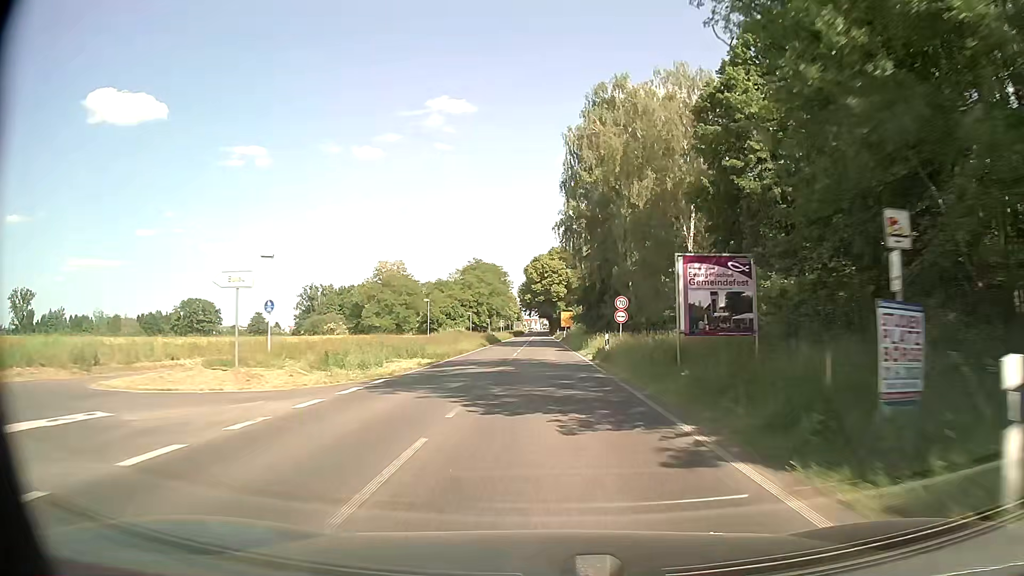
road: primary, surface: asphalt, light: Day
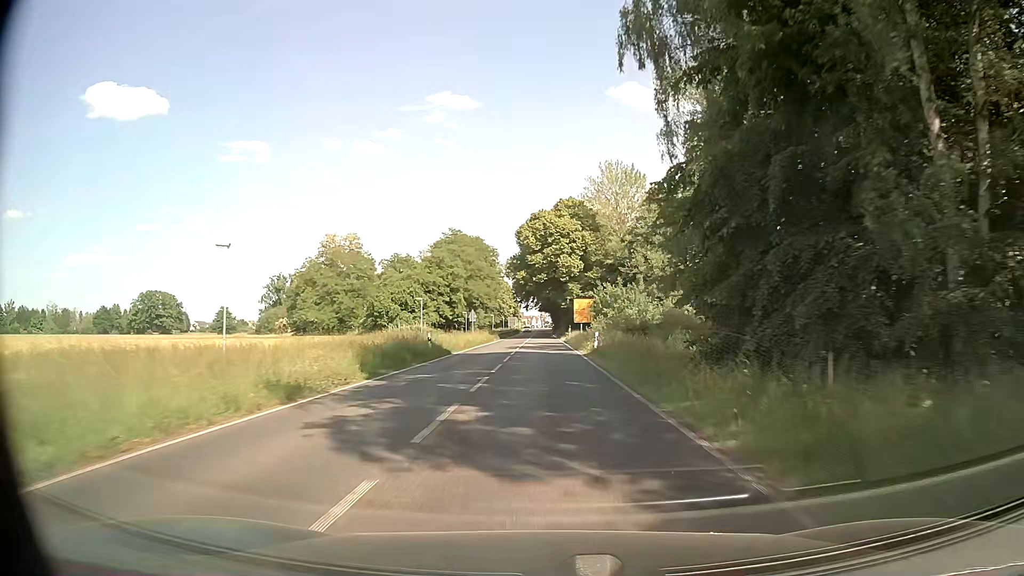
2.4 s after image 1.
(-0.2, +45.1) m; 0°
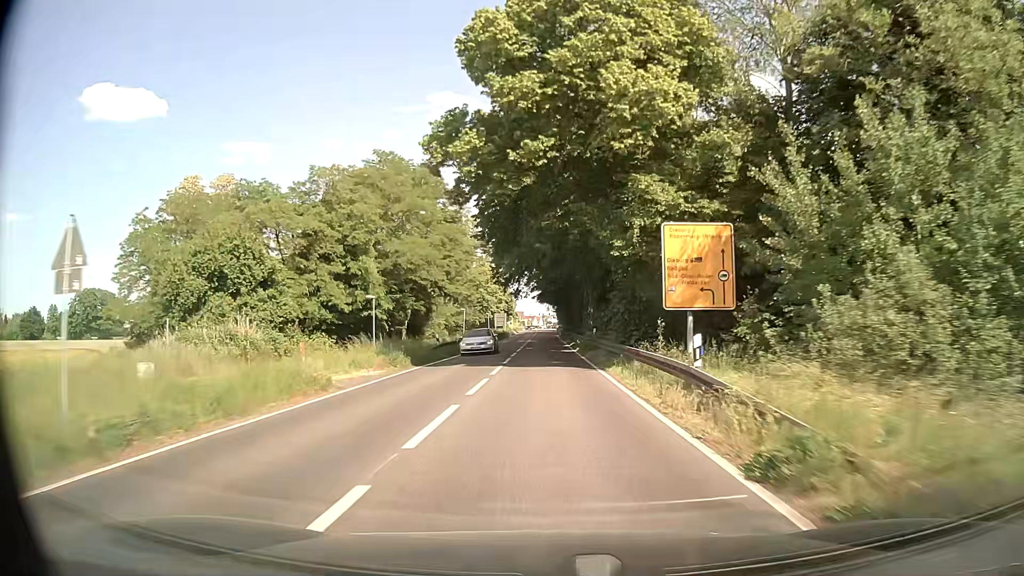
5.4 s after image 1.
(+0.2, +54.8) m; 0°
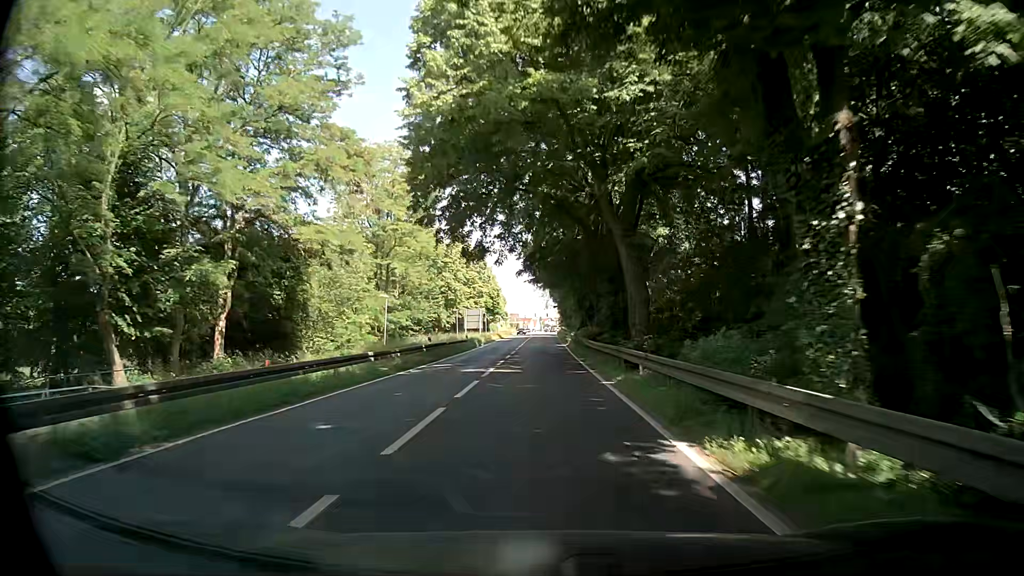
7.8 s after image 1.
(0.0, +42.8) m; 0°
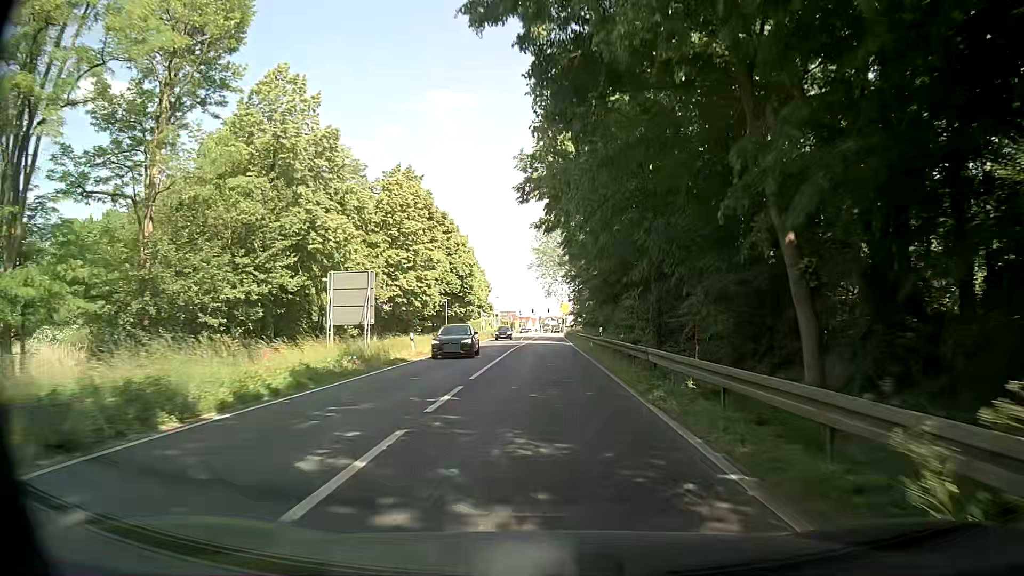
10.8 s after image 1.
(-0.5, +51.3) m; -1°
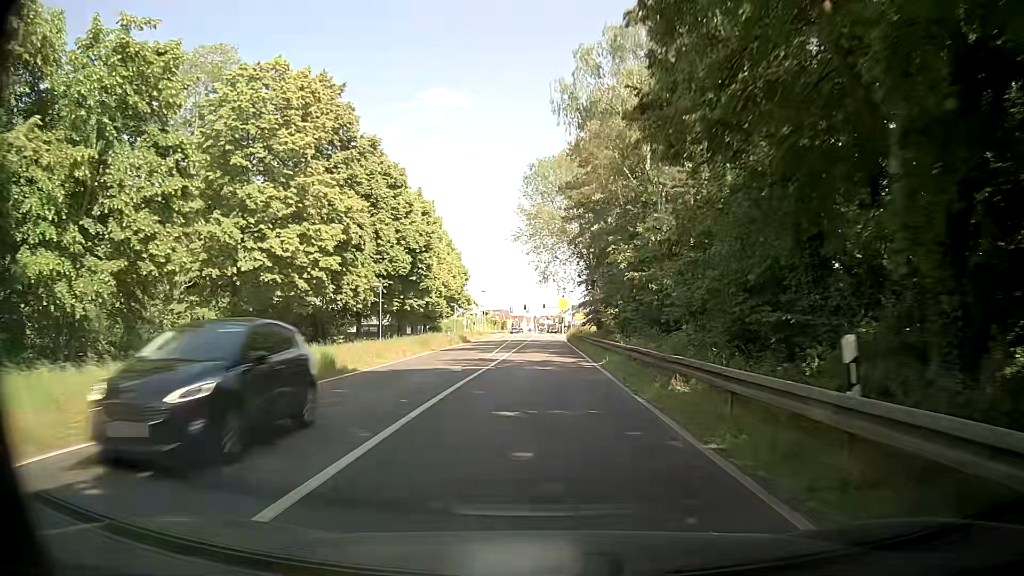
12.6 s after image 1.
(+0.1, +28.2) m; 0°
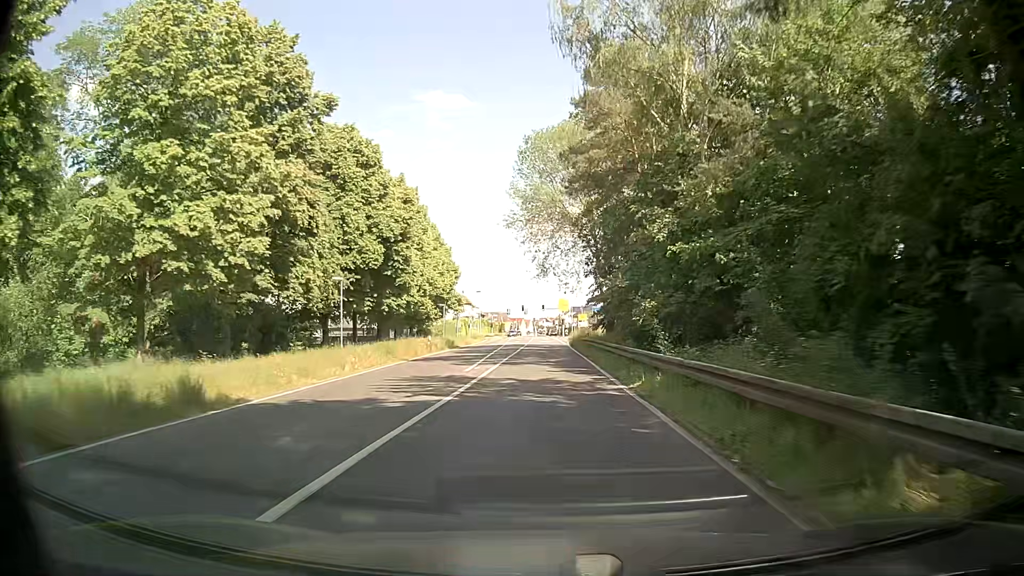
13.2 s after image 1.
(+0.1, +8.9) m; 0°
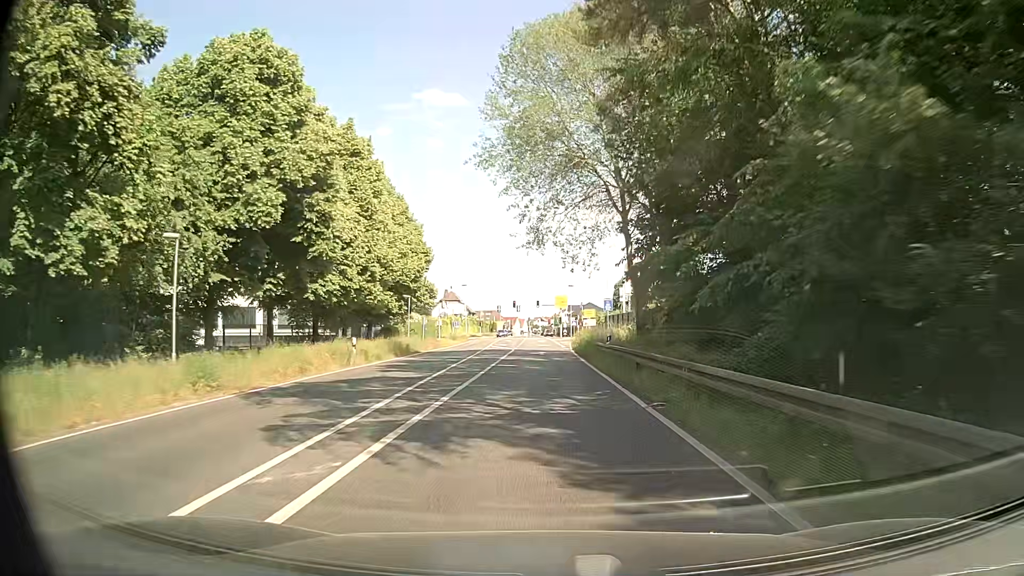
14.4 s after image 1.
(+0.3, +17.7) m; +1°
(0, +10) (0, +20) (0, +30) (0, +40) (0, +50) (-1, +60) (-1, +70) (-1, +80) (-1, +90) (-1, +100) m
